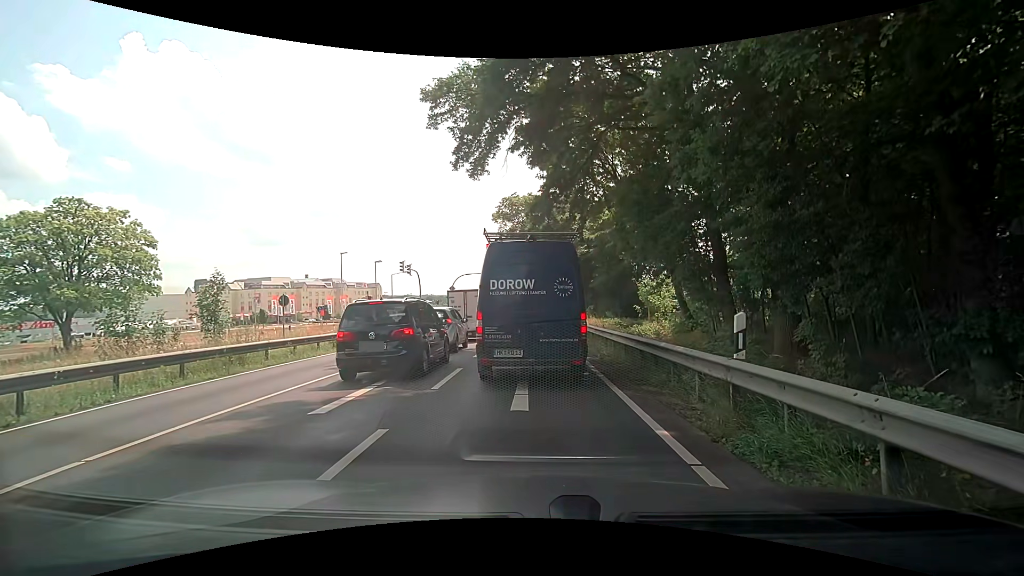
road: primary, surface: asphalt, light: Day
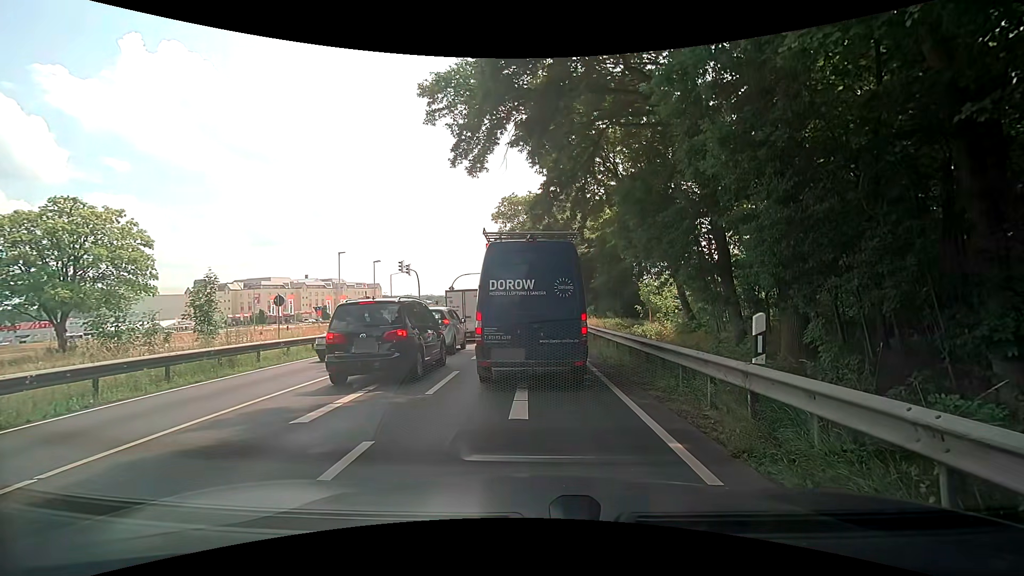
(0.0, +0.5) m; 0°
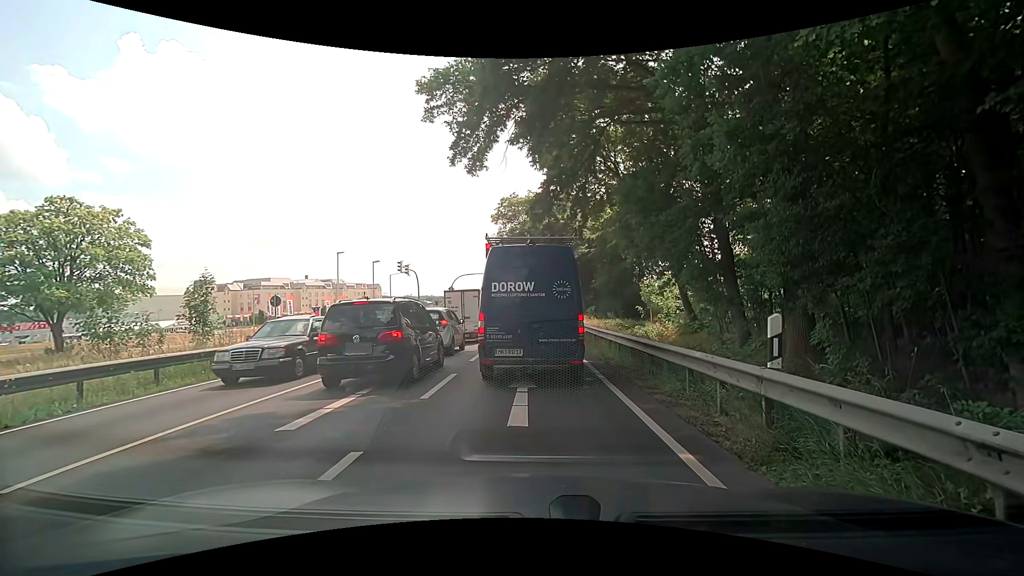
(0.0, +0.3) m; 0°
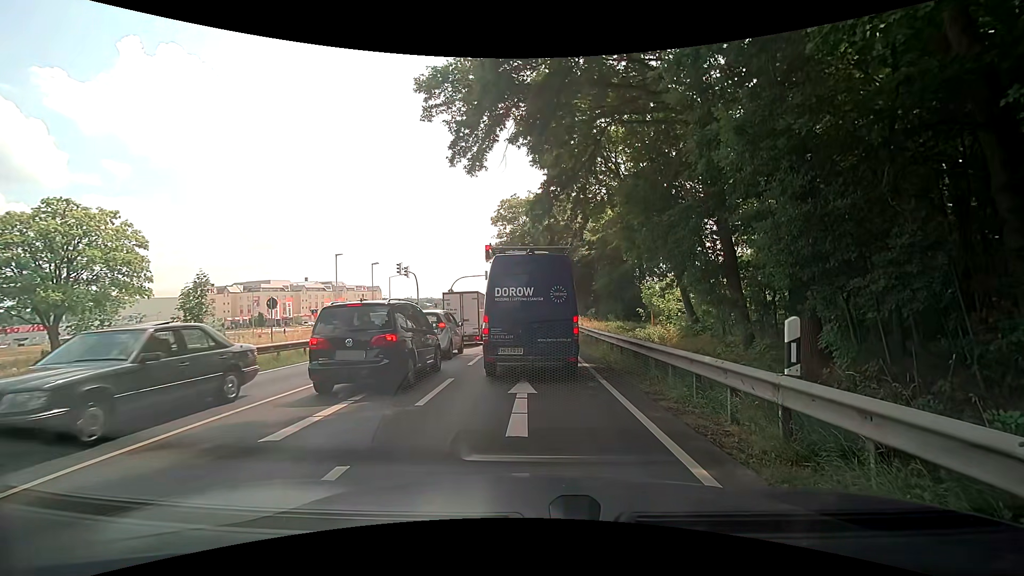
(0.0, +0.4) m; 0°
